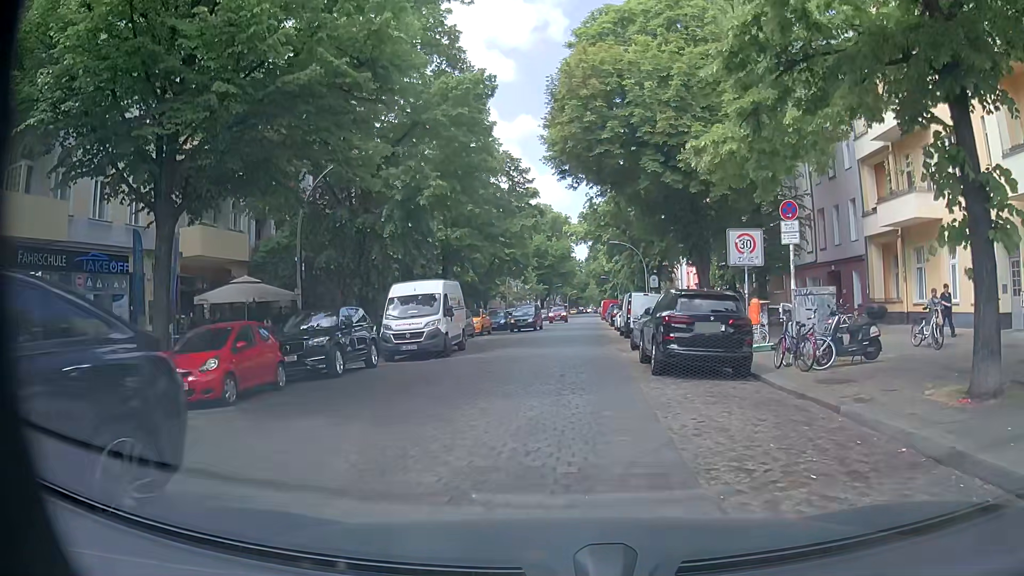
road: residential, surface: sett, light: Day
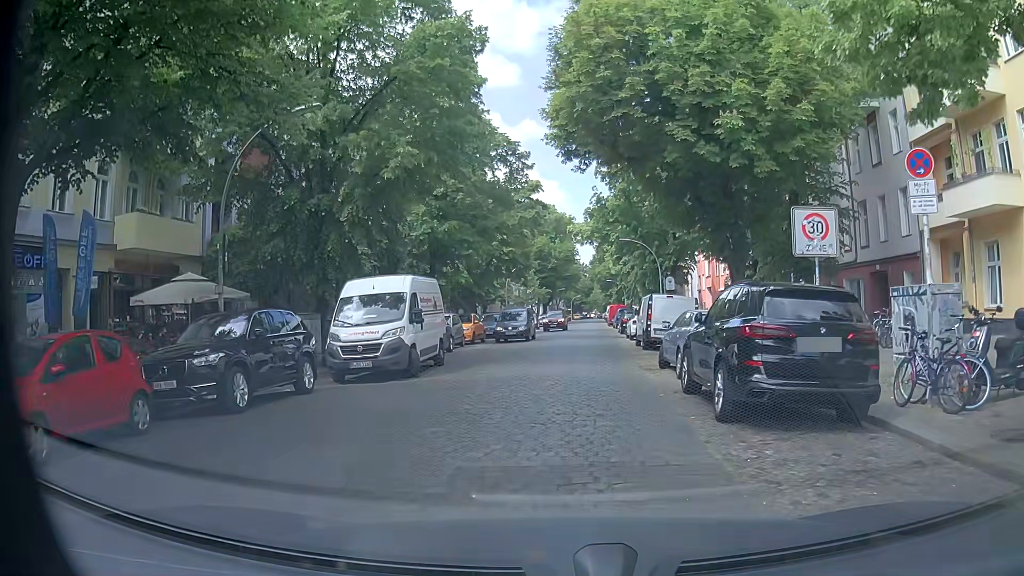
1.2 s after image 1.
(-0.2, +5.4) m; -1°
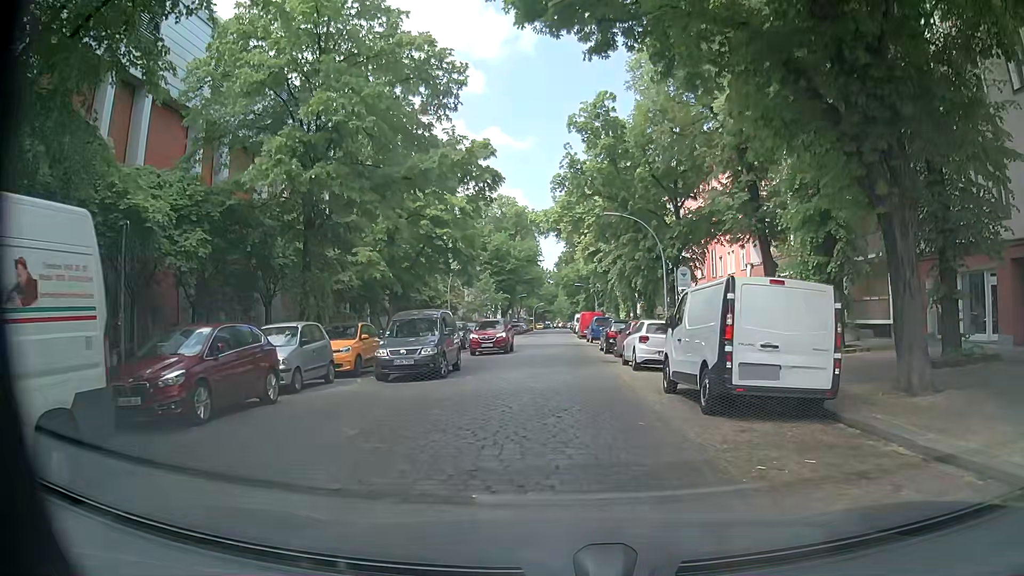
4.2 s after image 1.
(-0.1, +14.8) m; +1°
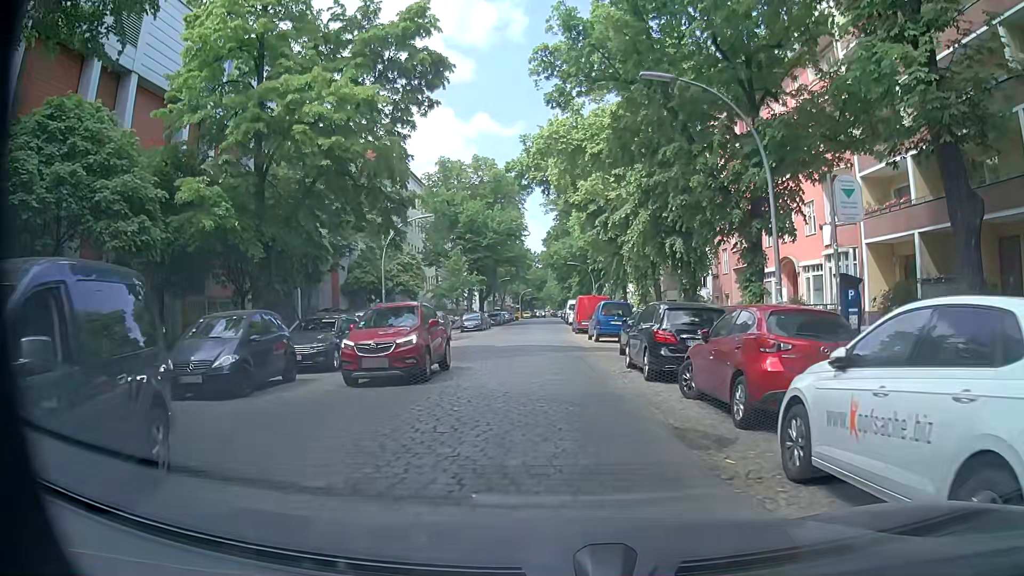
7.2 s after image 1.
(+0.3, +16.4) m; 0°
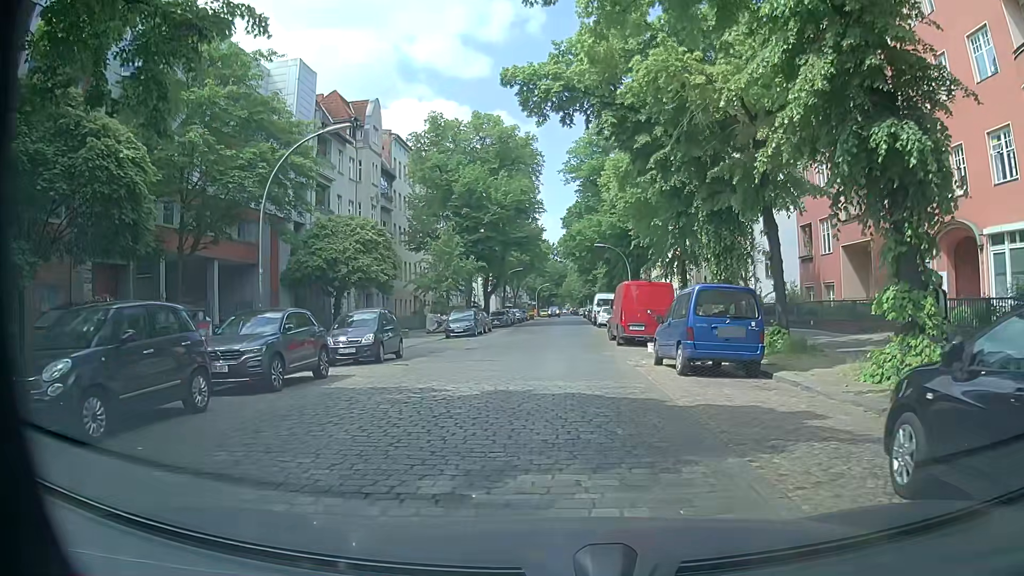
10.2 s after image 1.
(+0.1, +16.5) m; -1°
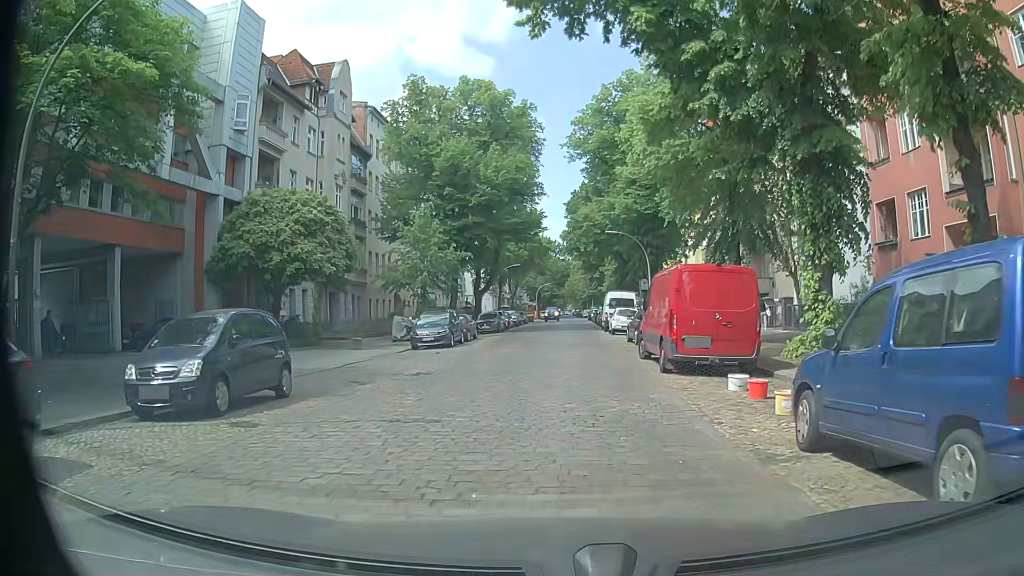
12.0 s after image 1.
(+0.1, +9.8) m; +1°
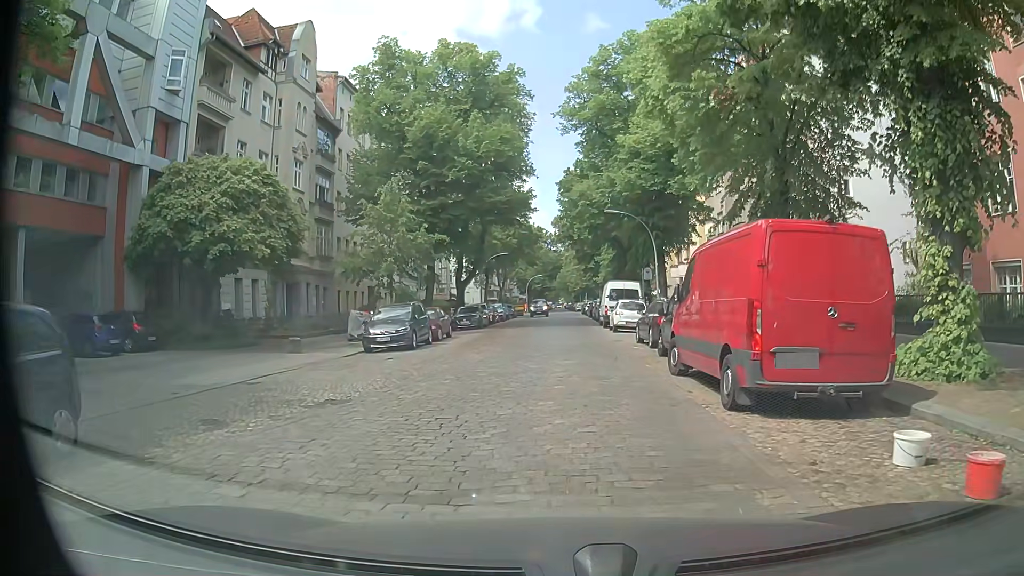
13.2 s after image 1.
(0.0, +6.2) m; +1°
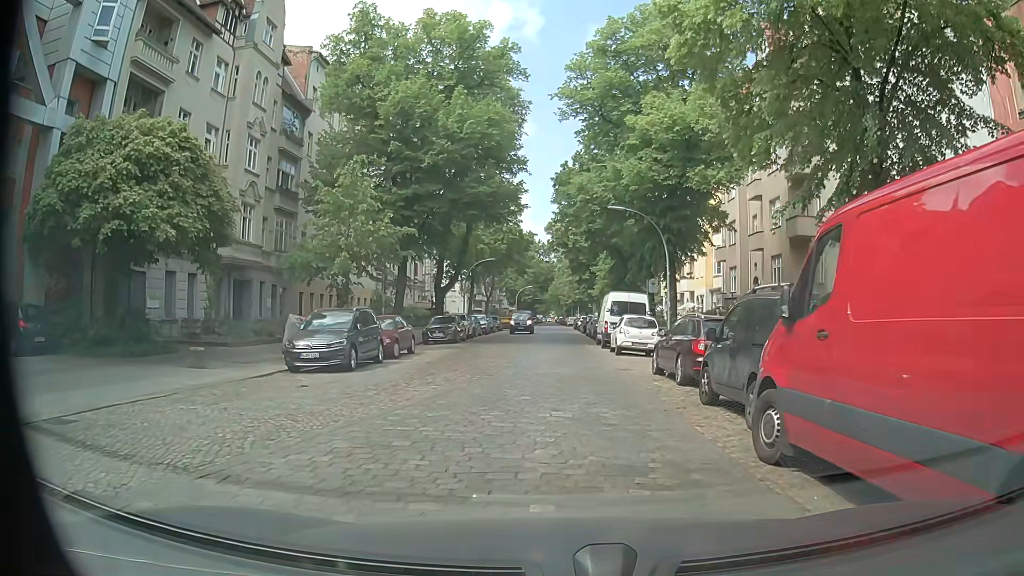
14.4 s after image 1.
(0.0, +6.1) m; +2°
